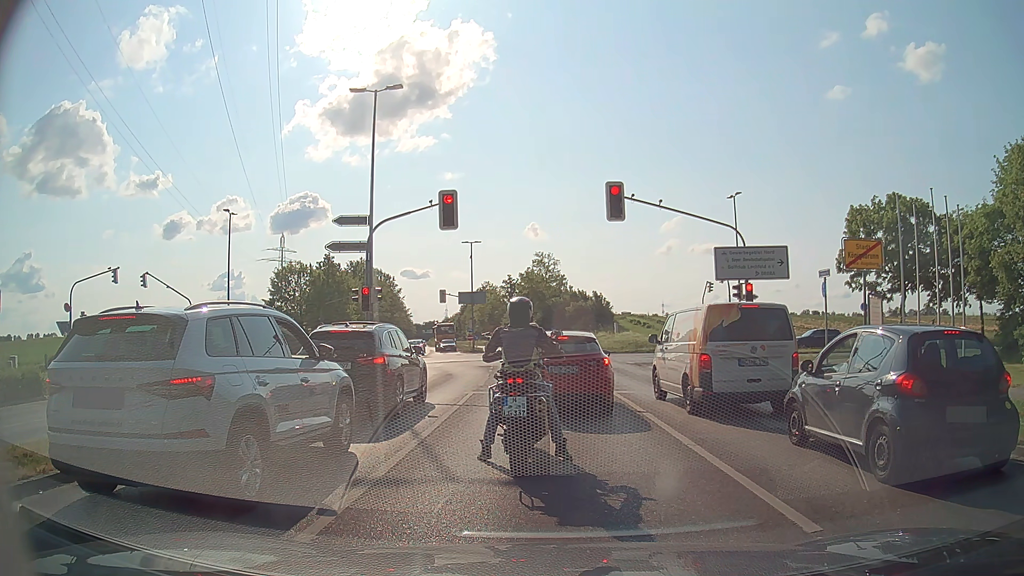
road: tertiary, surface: asphalt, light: Day
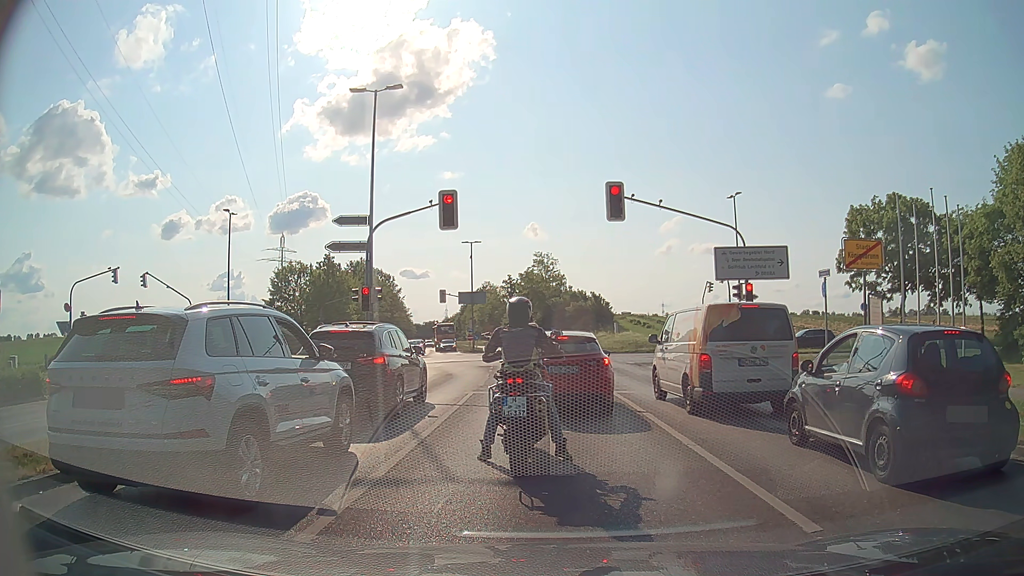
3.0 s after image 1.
(0.0, 0.0) m; 0°
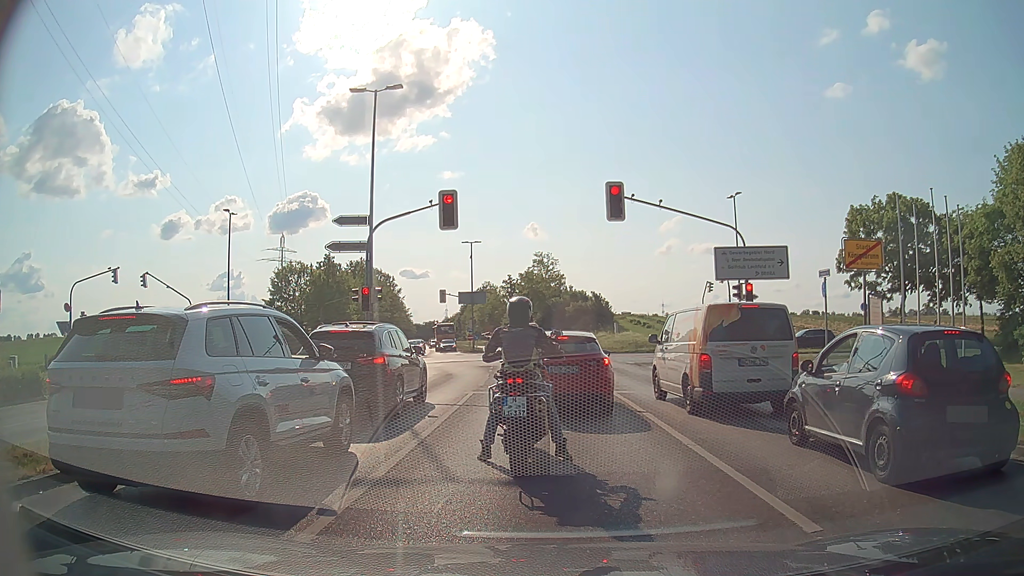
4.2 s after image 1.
(0.0, 0.0) m; 0°
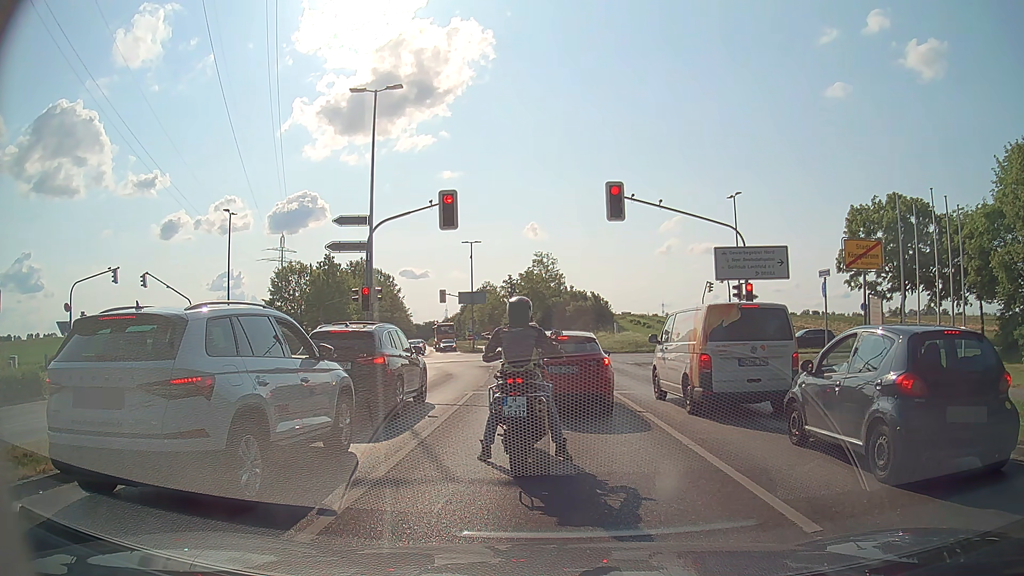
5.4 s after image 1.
(0.0, 0.0) m; 0°
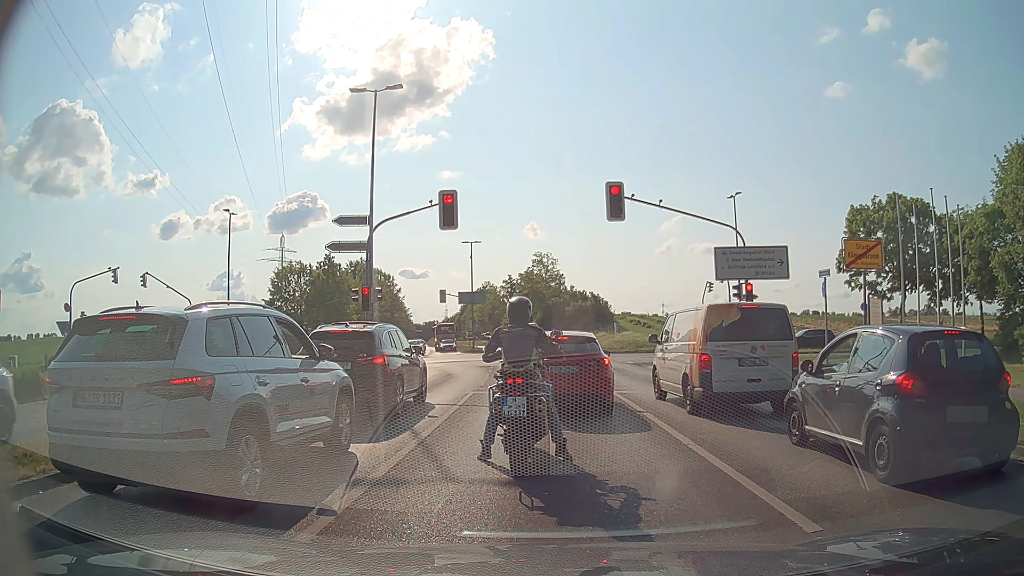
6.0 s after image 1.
(0.0, 0.0) m; 0°
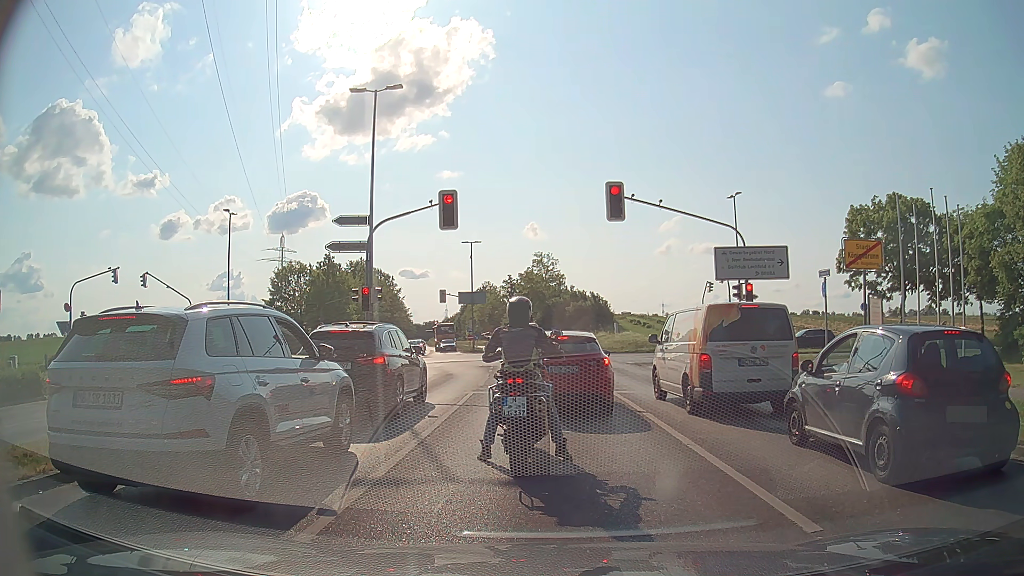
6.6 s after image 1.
(0.0, 0.0) m; 0°
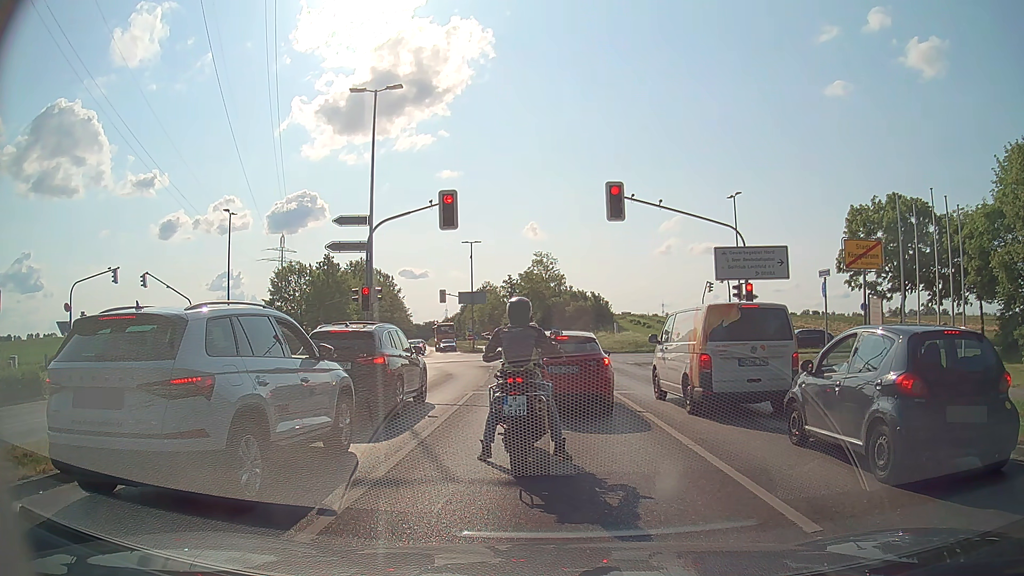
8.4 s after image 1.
(0.0, 0.0) m; 0°
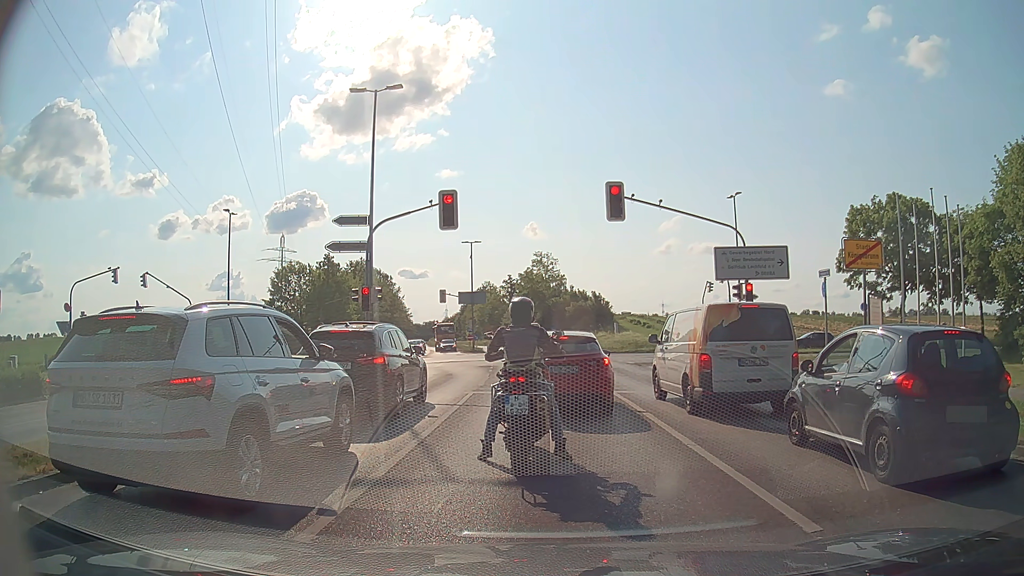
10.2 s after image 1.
(0.0, 0.0) m; 0°
